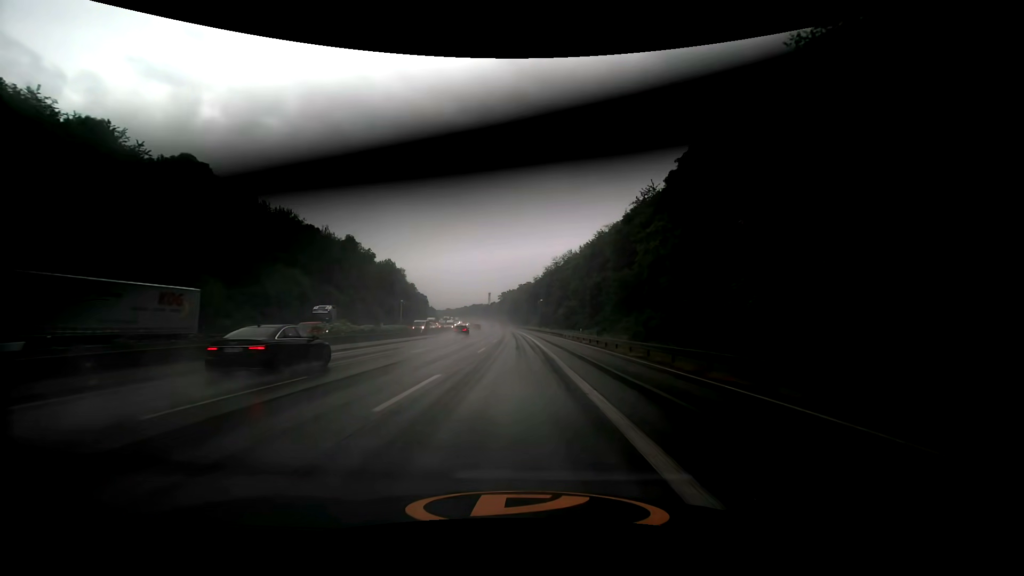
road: motorway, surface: asphalt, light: Day
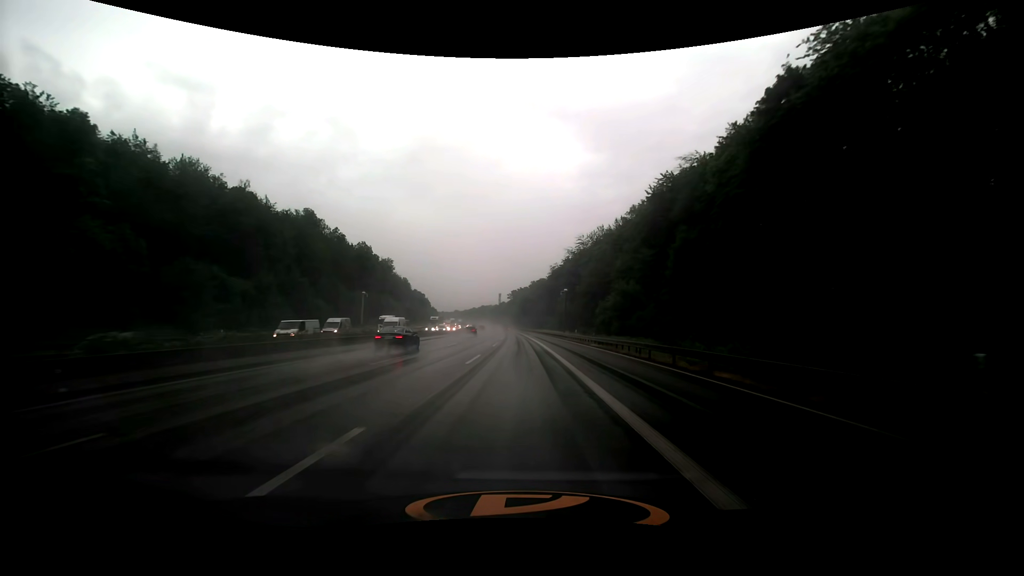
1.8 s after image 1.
(-0.6, +43.5) m; -2°
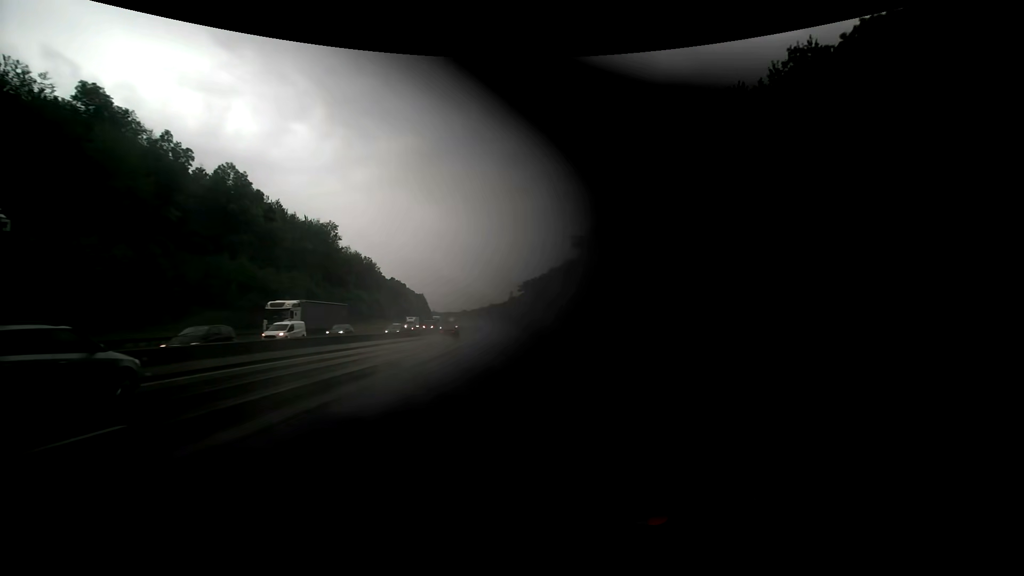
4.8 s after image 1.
(-0.8, +71.9) m; -2°
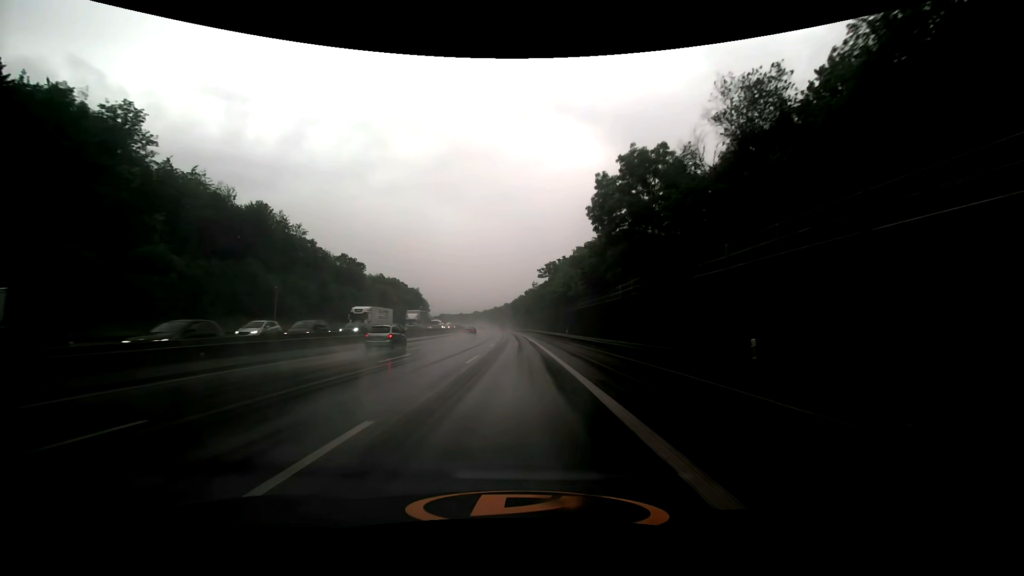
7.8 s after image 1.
(-1.5, +72.3) m; -2°
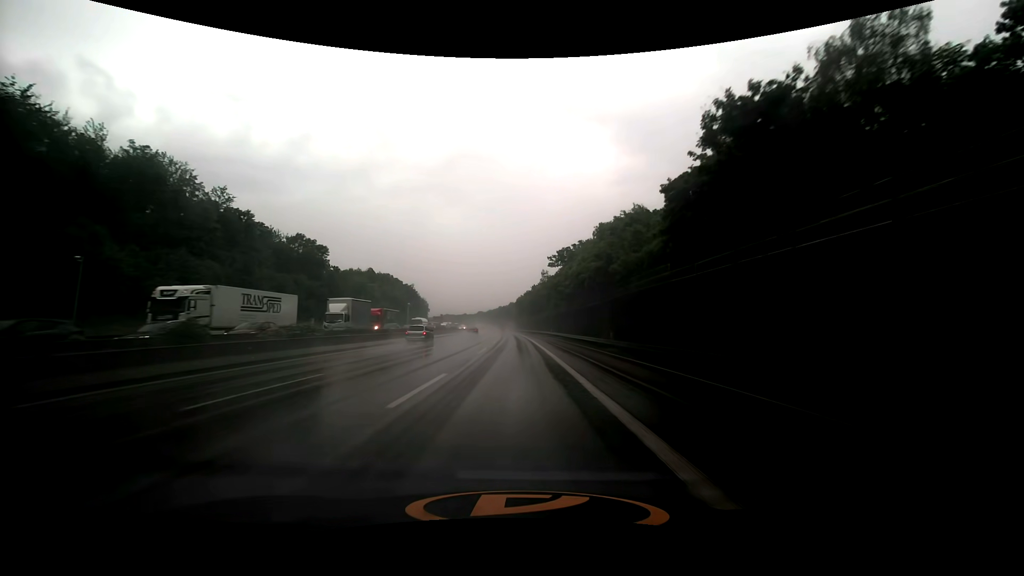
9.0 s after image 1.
(0.0, +29.0) m; -1°
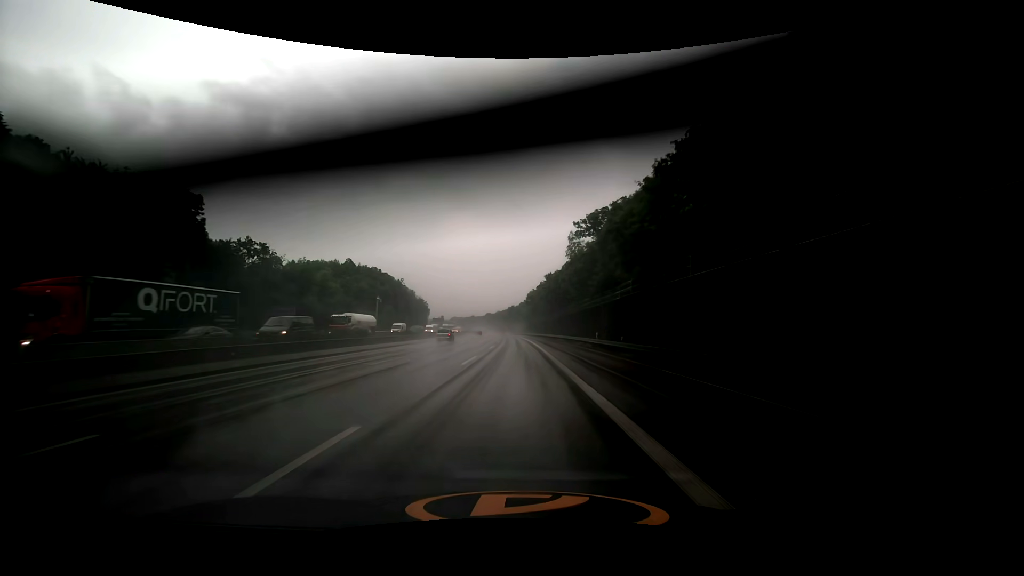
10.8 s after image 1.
(-0.4, +43.7) m; -1°
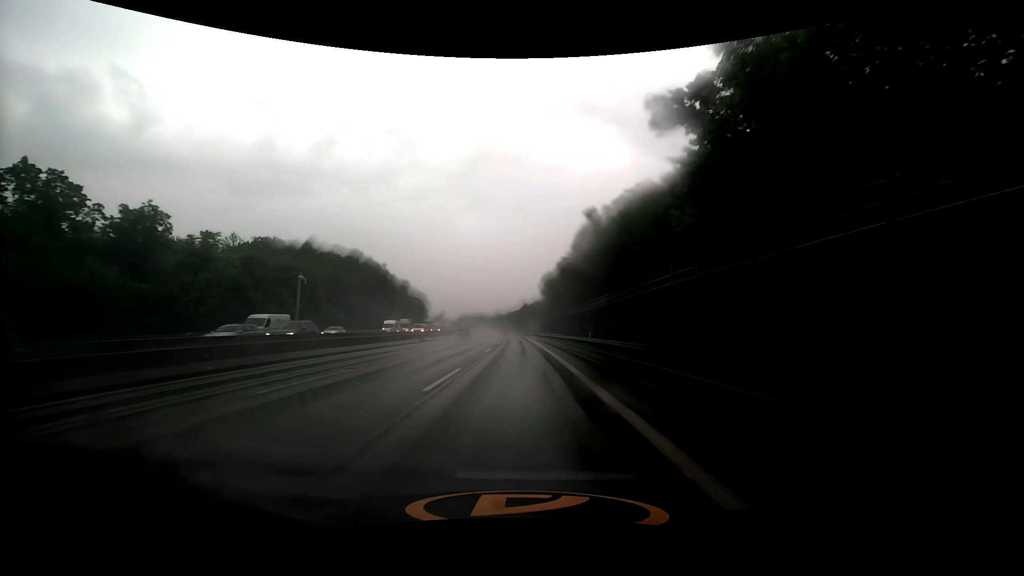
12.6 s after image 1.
(-0.7, +43.7) m; -2°
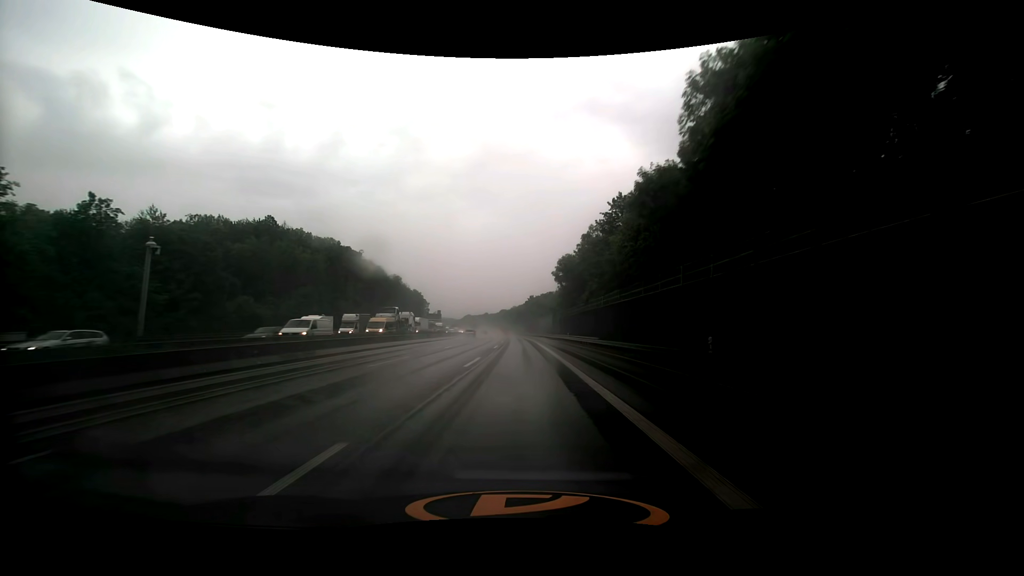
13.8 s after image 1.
(-0.2, +29.1) m; -1°
(0, +10) (0, +20) (0, +30) (0, +40) (0, +50) (0, +60) (-1, +70) (-1, +80) (-1, +90) (-1, +100) m
